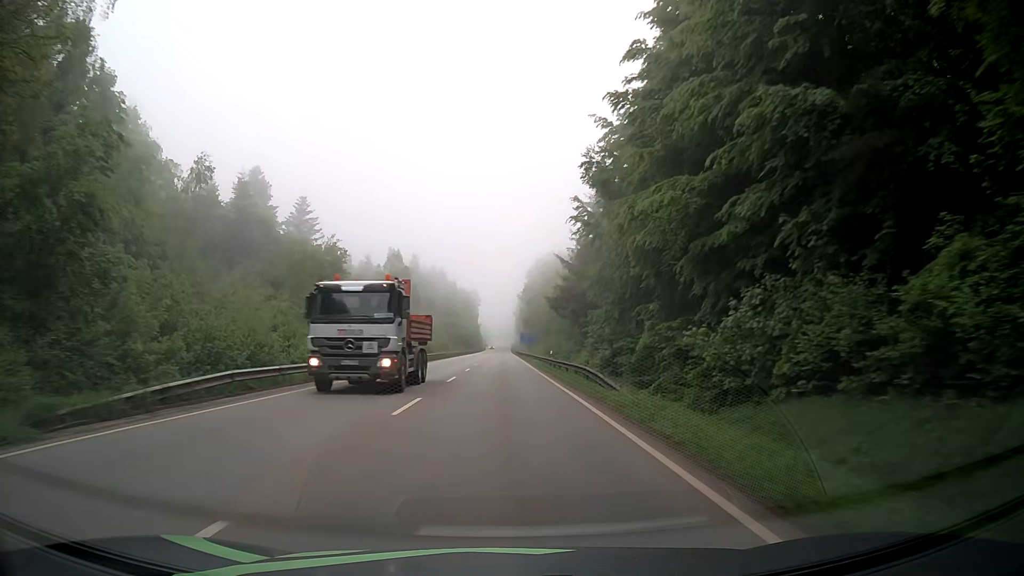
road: secondary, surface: asphalt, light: Day
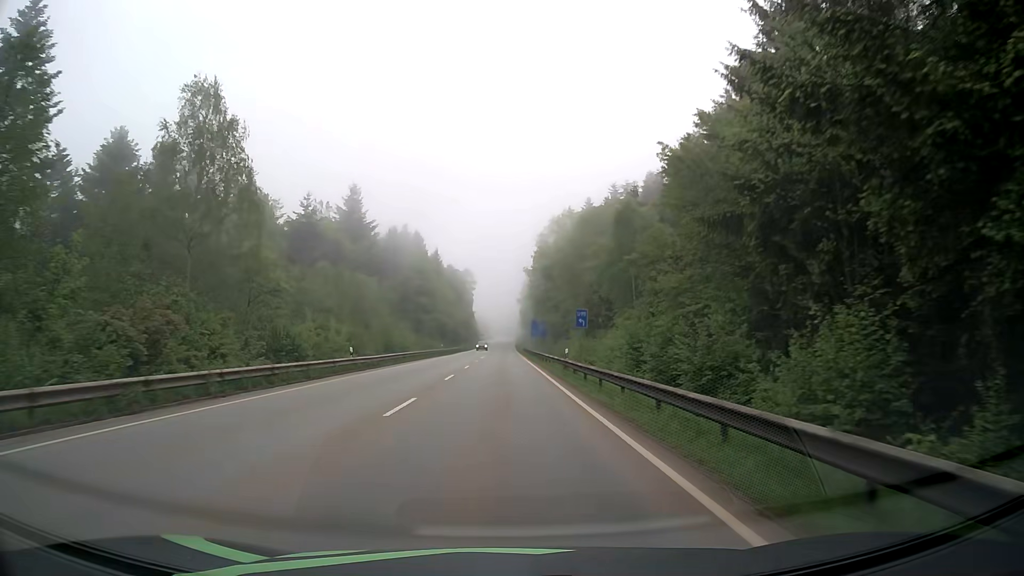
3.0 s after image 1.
(+0.2, +60.9) m; 0°
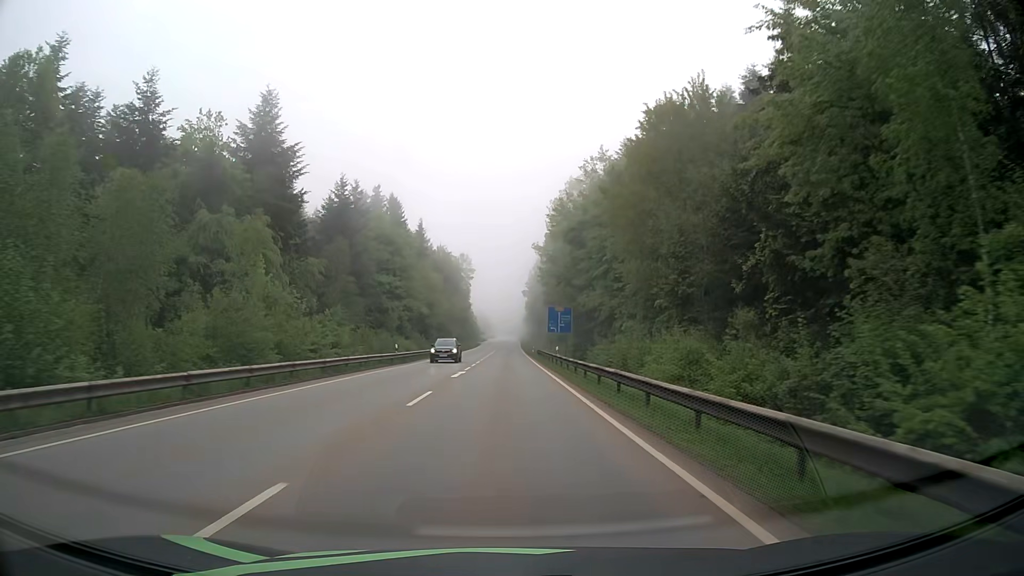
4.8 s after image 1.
(-0.1, +34.5) m; 0°
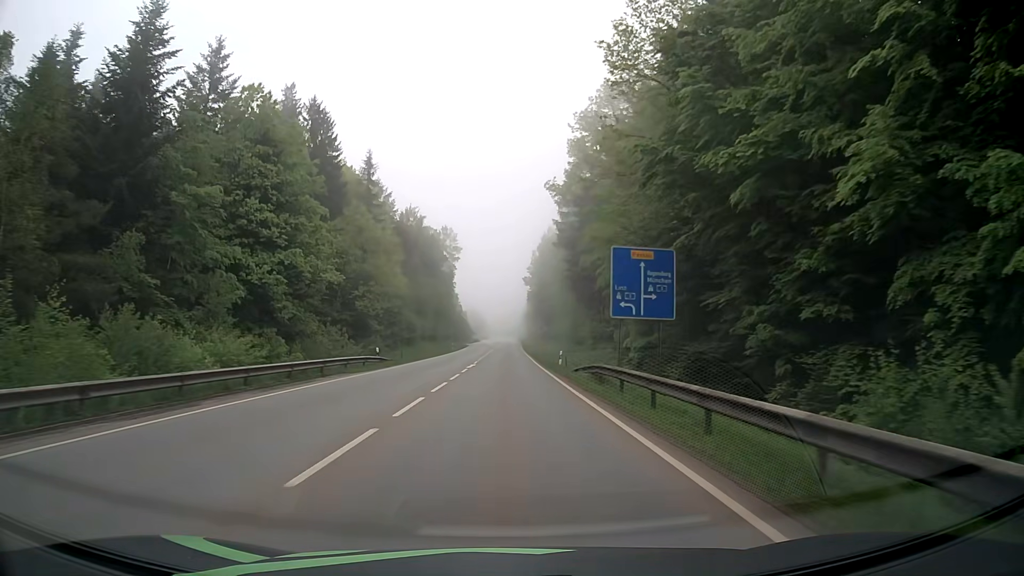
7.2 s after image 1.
(0.0, +44.5) m; 0°
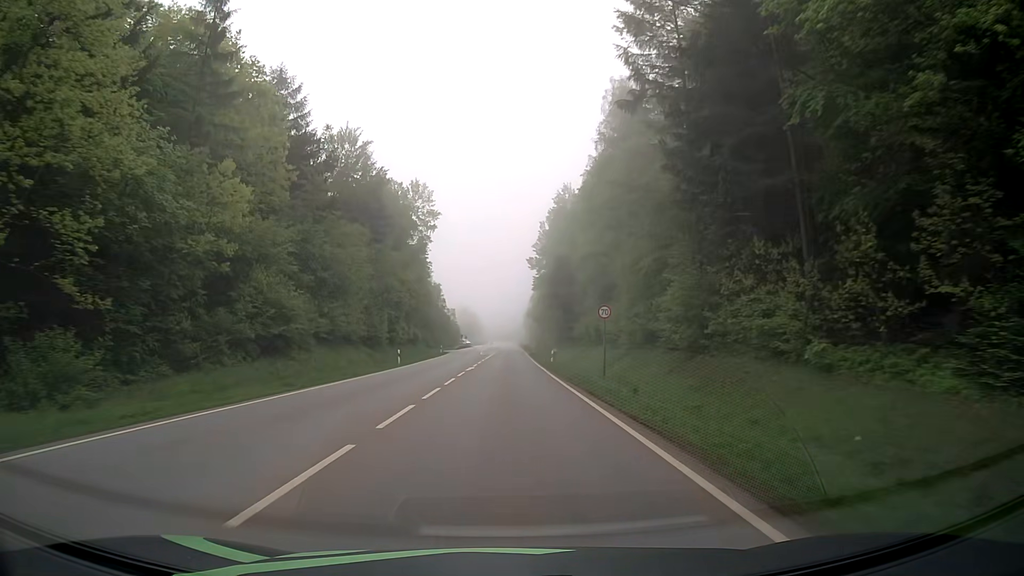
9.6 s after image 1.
(-0.3, +43.5) m; 0°
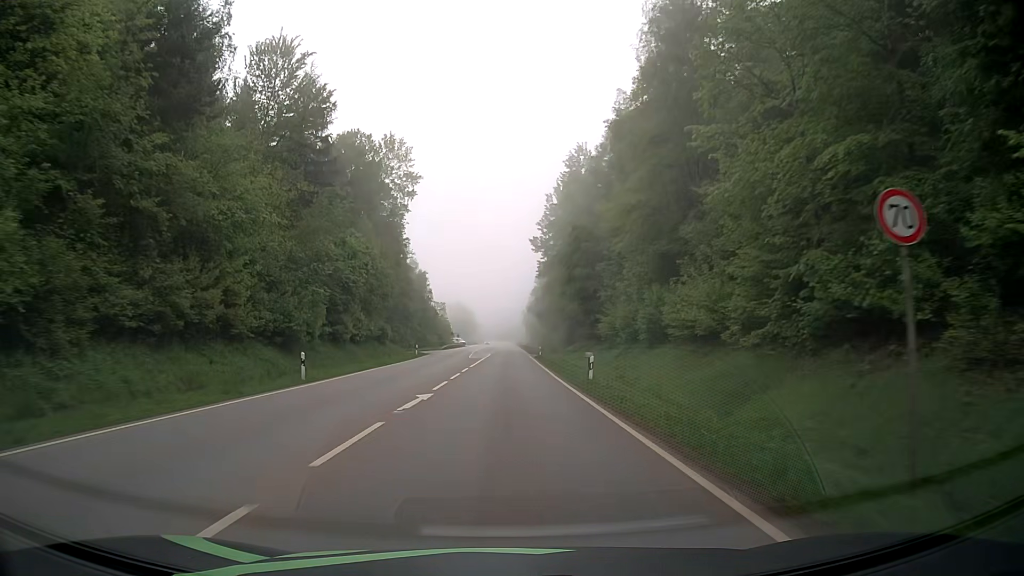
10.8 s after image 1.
(0.0, +21.5) m; 0°
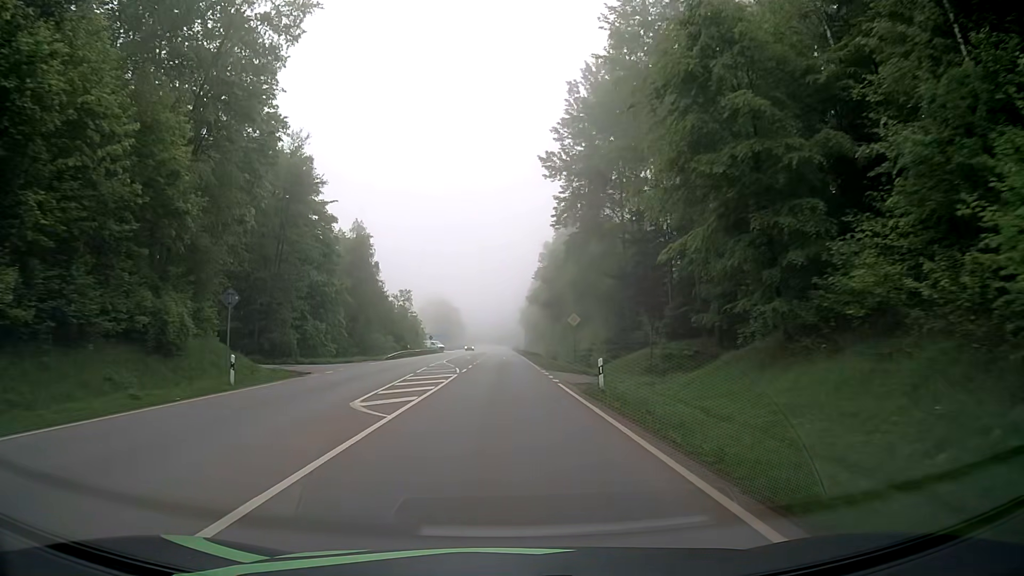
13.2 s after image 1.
(+0.1, +42.9) m; 0°
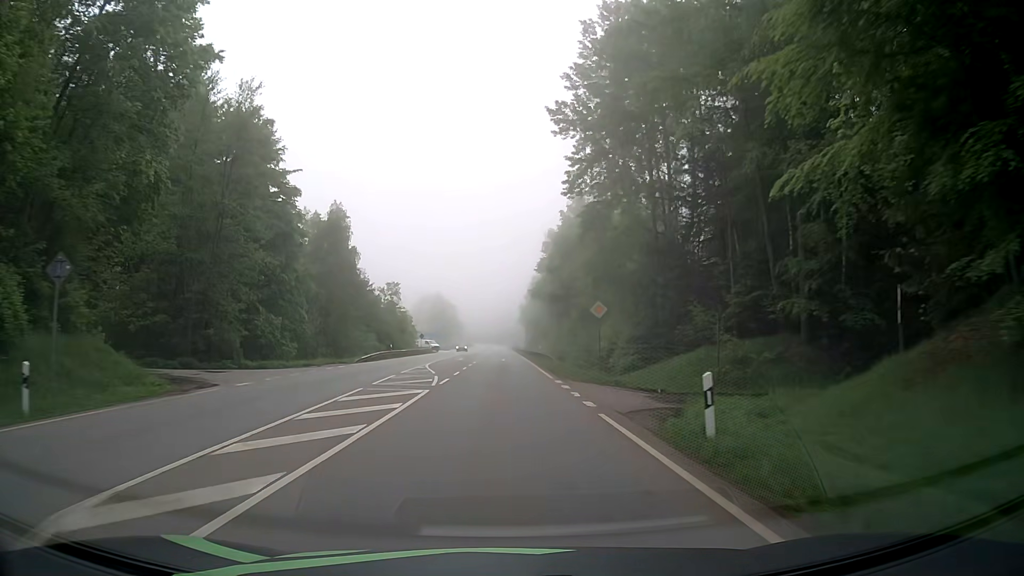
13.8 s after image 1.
(+0.1, +10.7) m; +1°
(0, +10) (0, +20) (0, +30) (0, +40) (0, +50) (0, +60) (0, +70) (0, +80) (0, +90) (0, +100) m
